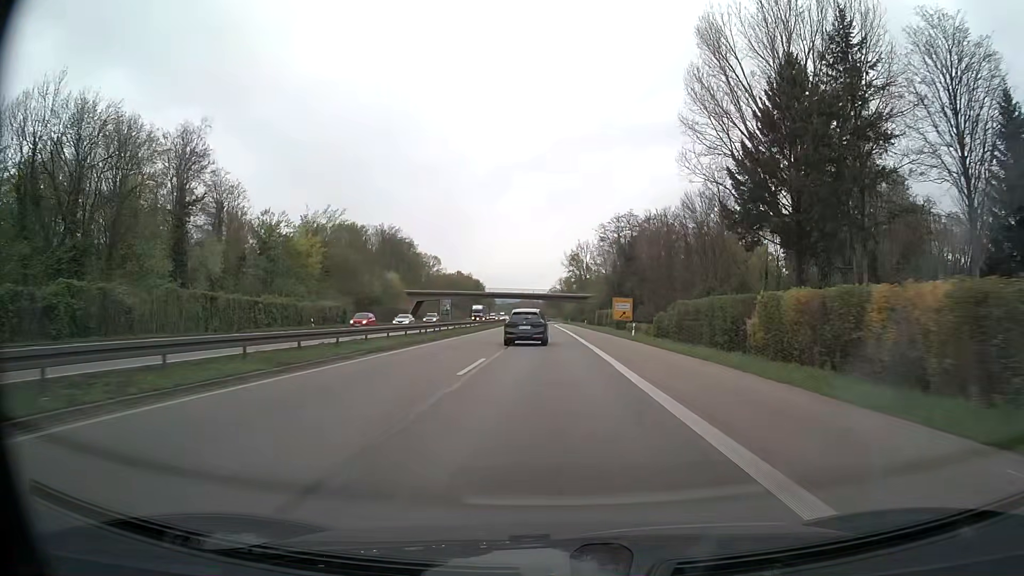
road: trunk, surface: asphalt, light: Day
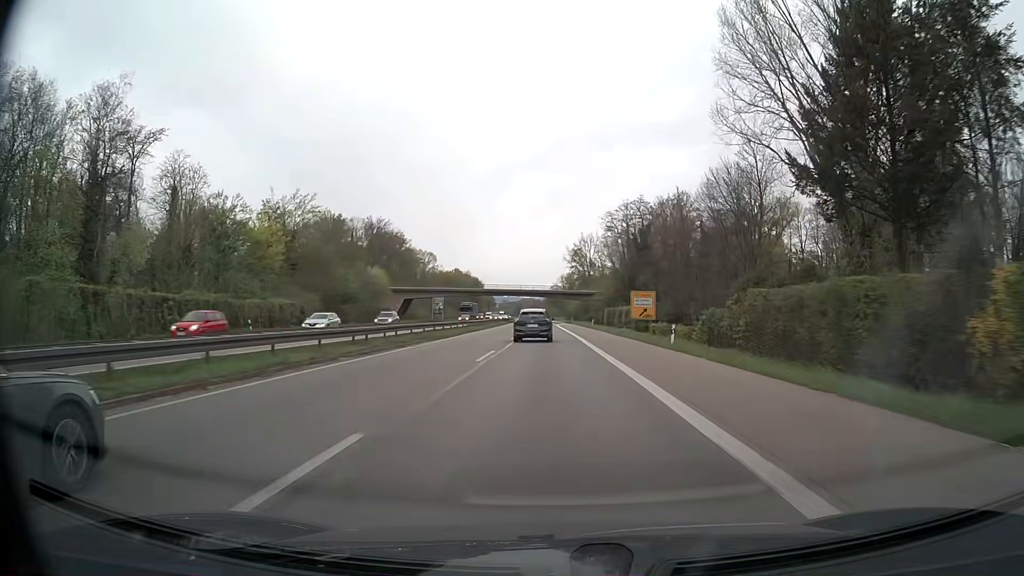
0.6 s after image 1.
(0.0, +14.1) m; 0°
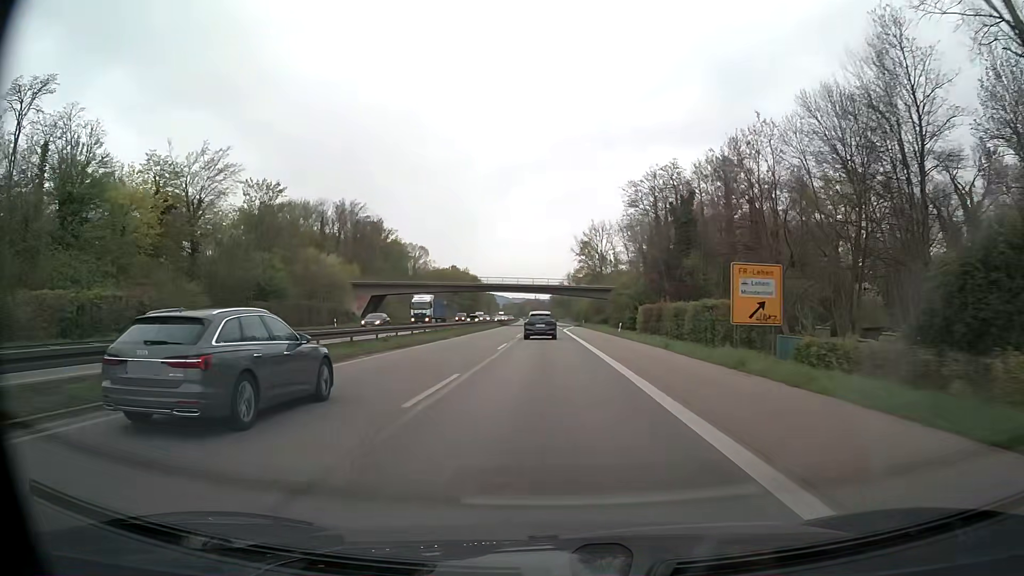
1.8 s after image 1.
(-0.1, +28.3) m; -1°
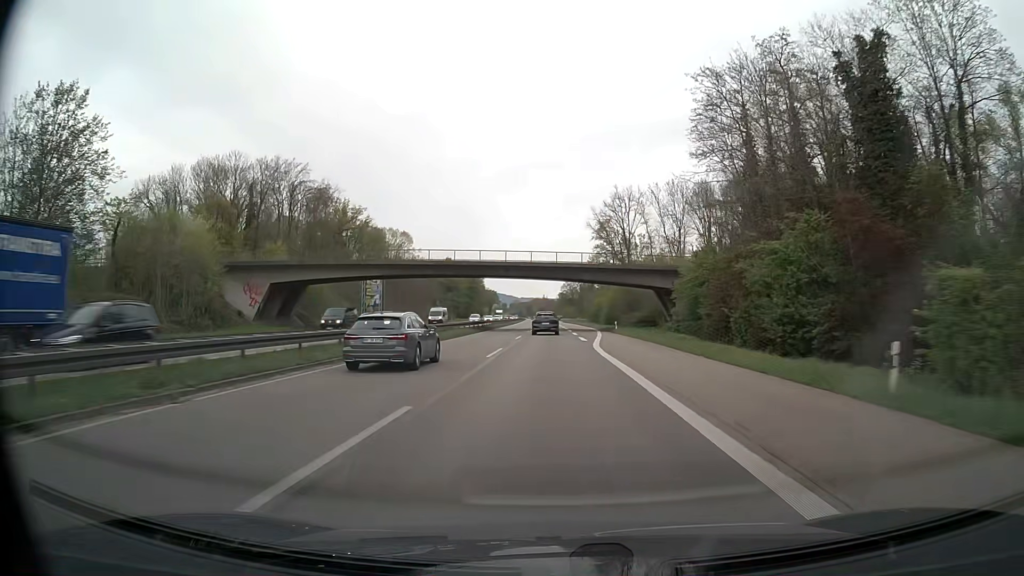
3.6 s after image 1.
(-0.3, +42.6) m; -1°
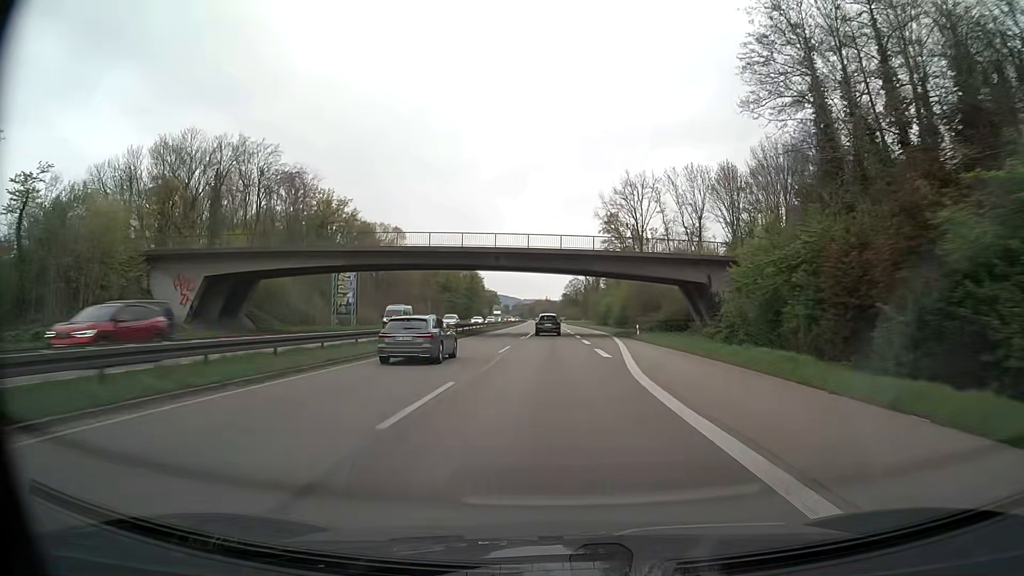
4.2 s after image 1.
(0.0, +14.2) m; 0°
